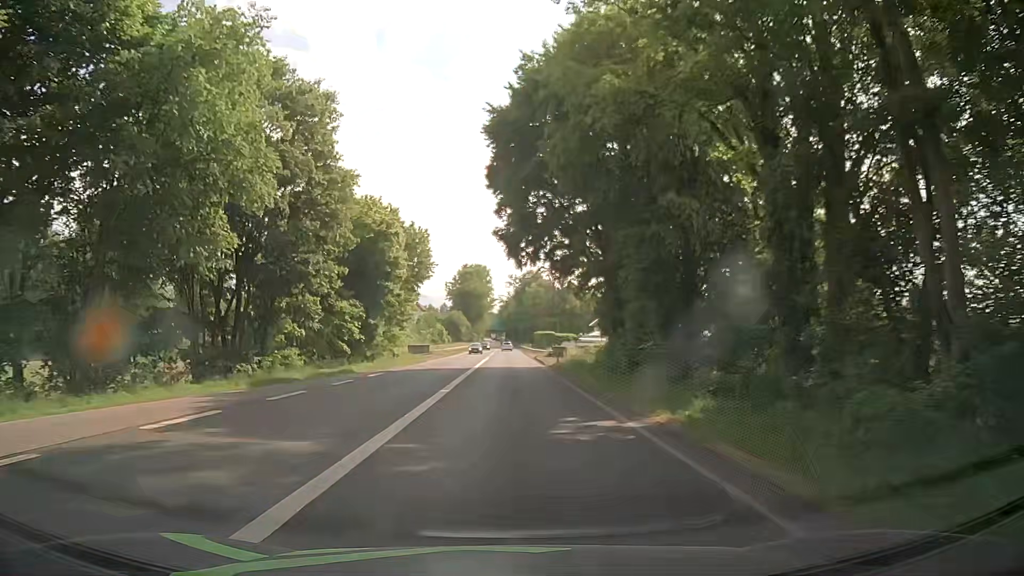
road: primary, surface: asphalt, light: Day
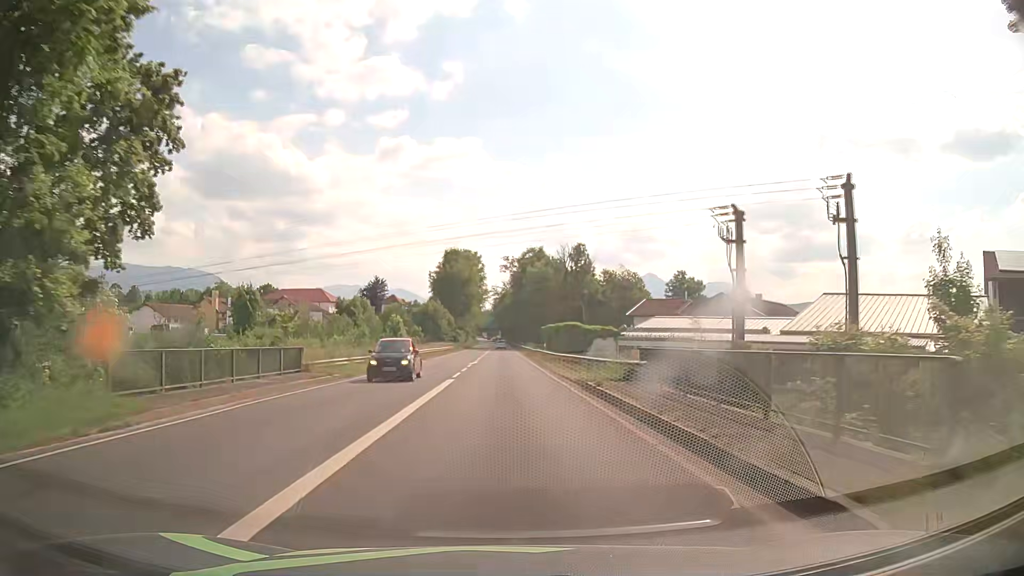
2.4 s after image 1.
(+0.4, +41.3) m; +1°
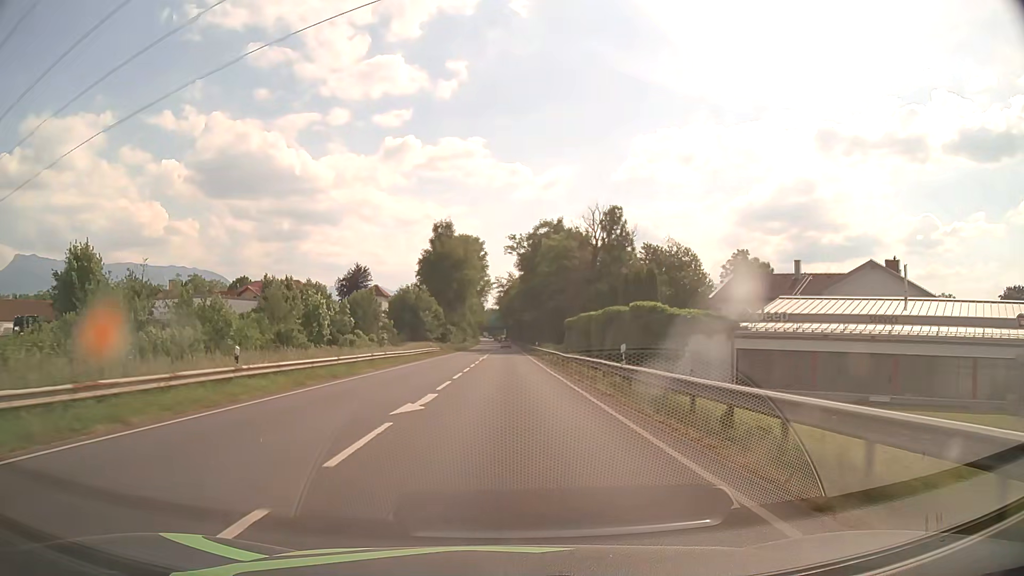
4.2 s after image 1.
(-0.1, +31.7) m; -1°
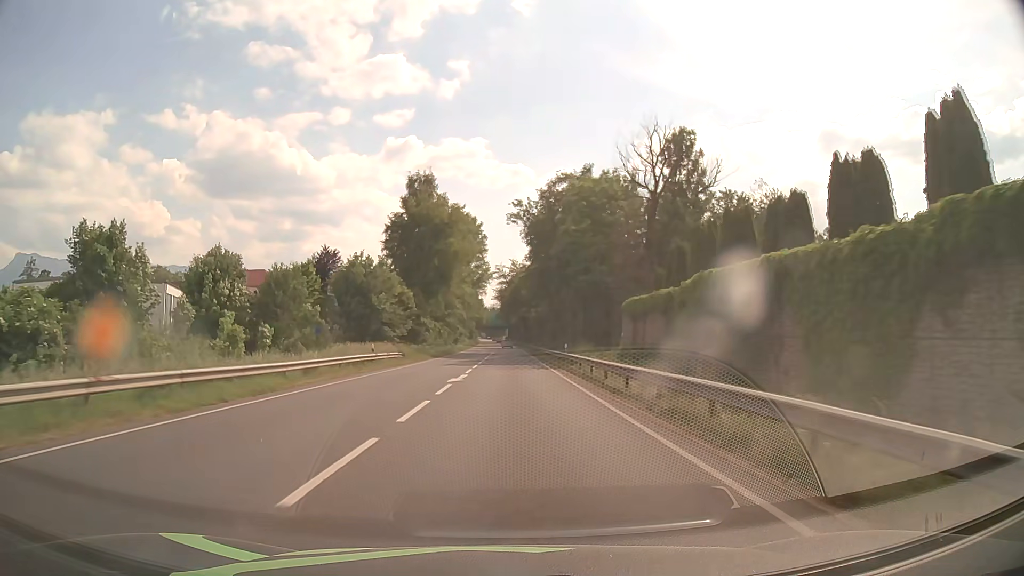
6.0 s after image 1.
(0.0, +31.9) m; 0°
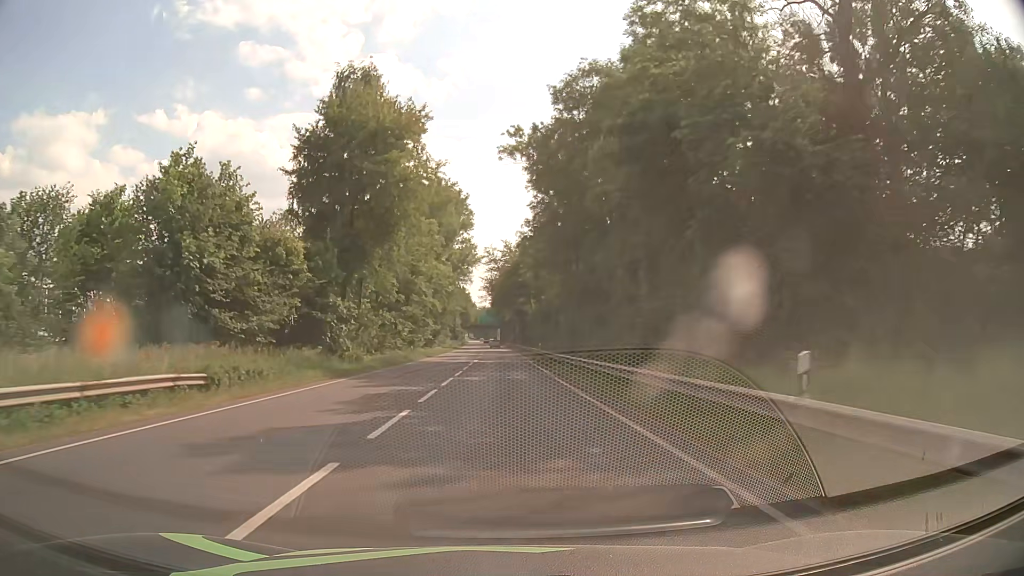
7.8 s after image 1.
(+0.1, +32.0) m; +1°
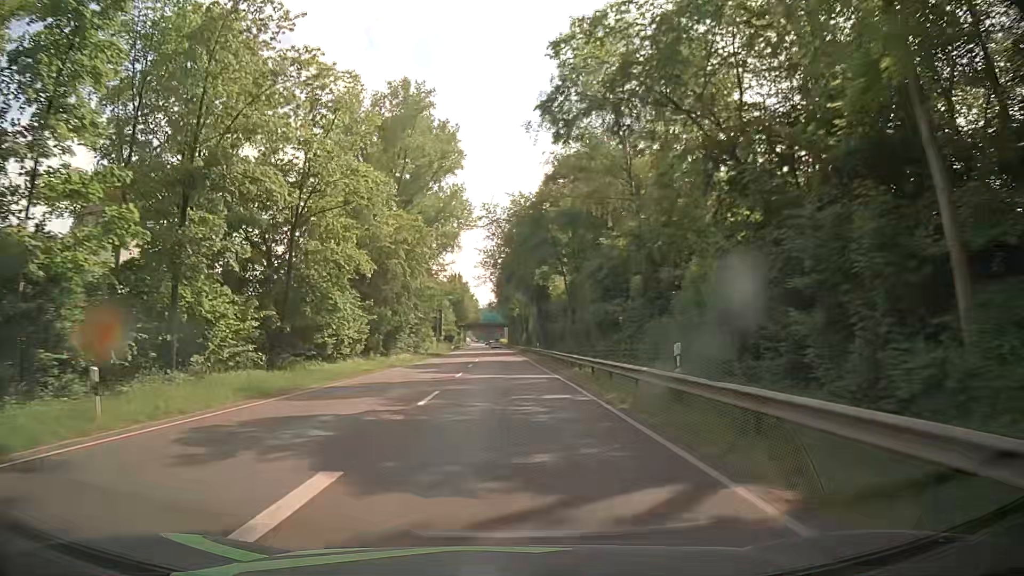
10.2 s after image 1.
(-0.1, +42.9) m; 0°
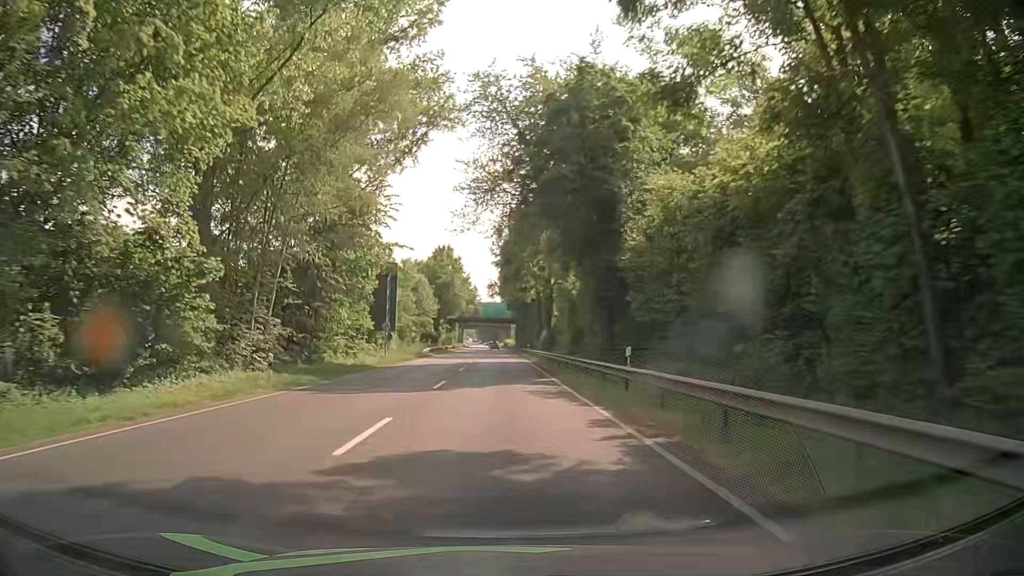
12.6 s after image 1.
(-0.3, +42.9) m; -1°
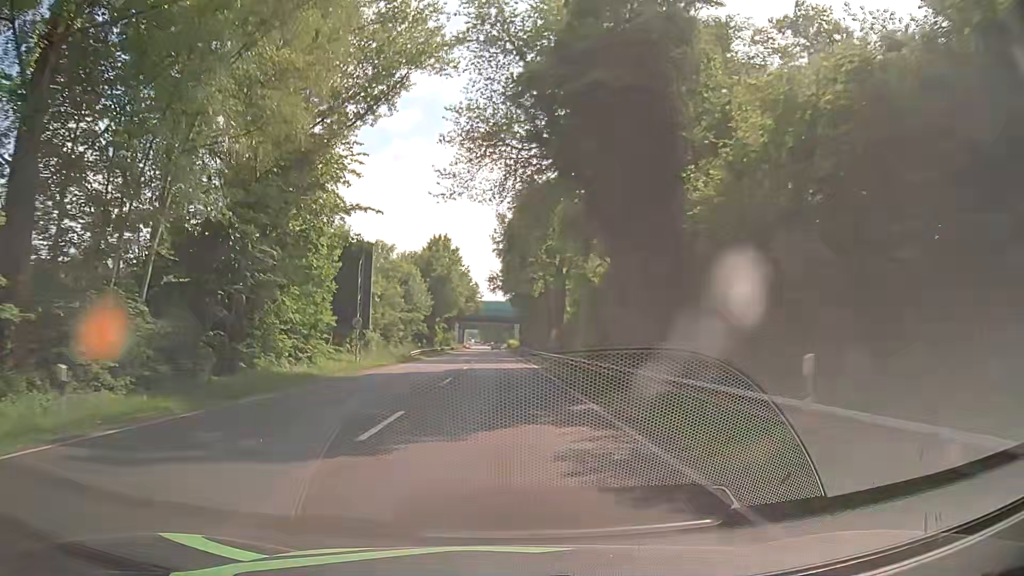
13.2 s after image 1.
(0.0, +10.7) m; 0°
(0, +10) (0, +20) (0, +30) (-1, +40) (-1, +50) (-1, +60) (-1, +70) (-1, +80) (-1, +90) (-2, +100) m
